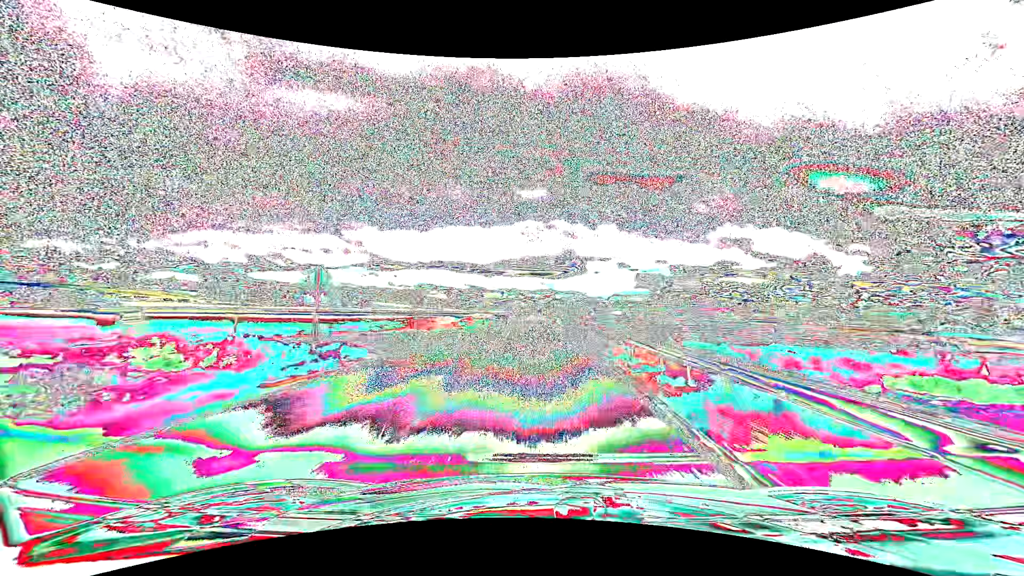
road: tertiary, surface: asphalt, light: Day
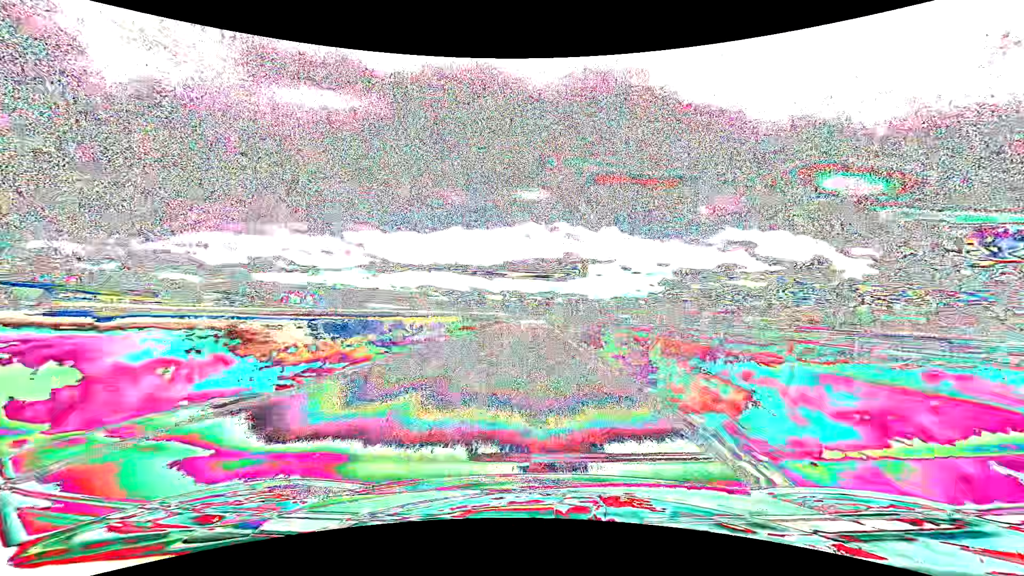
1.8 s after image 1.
(-0.3, +52.3) m; 0°
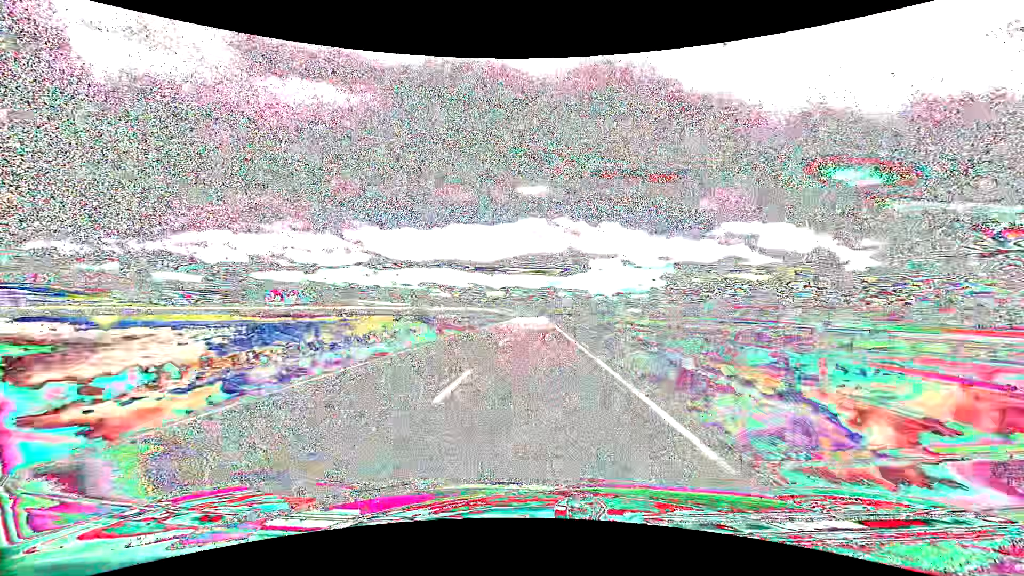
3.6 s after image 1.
(0.0, +51.7) m; 0°
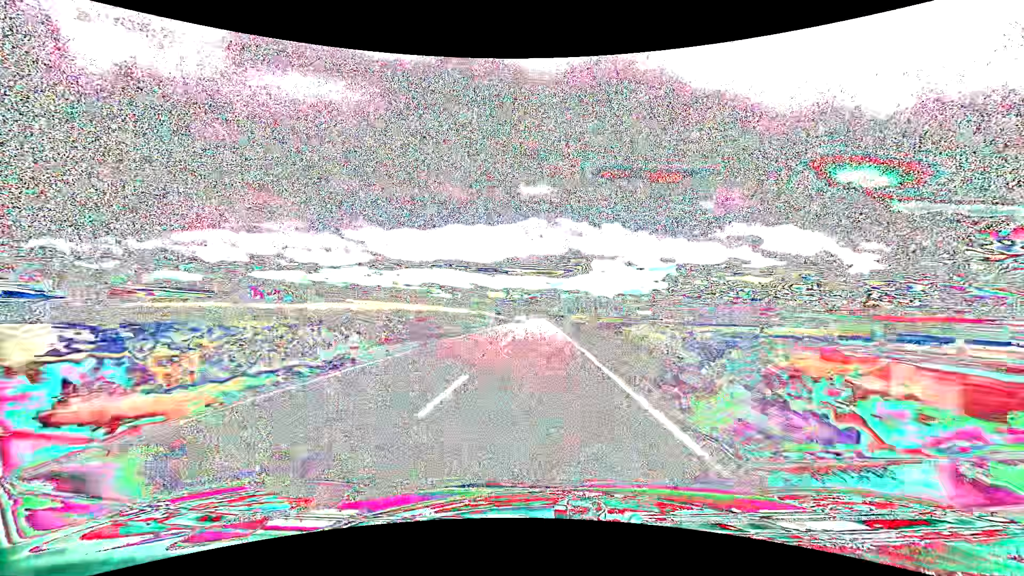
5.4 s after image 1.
(-0.1, +50.3) m; 0°
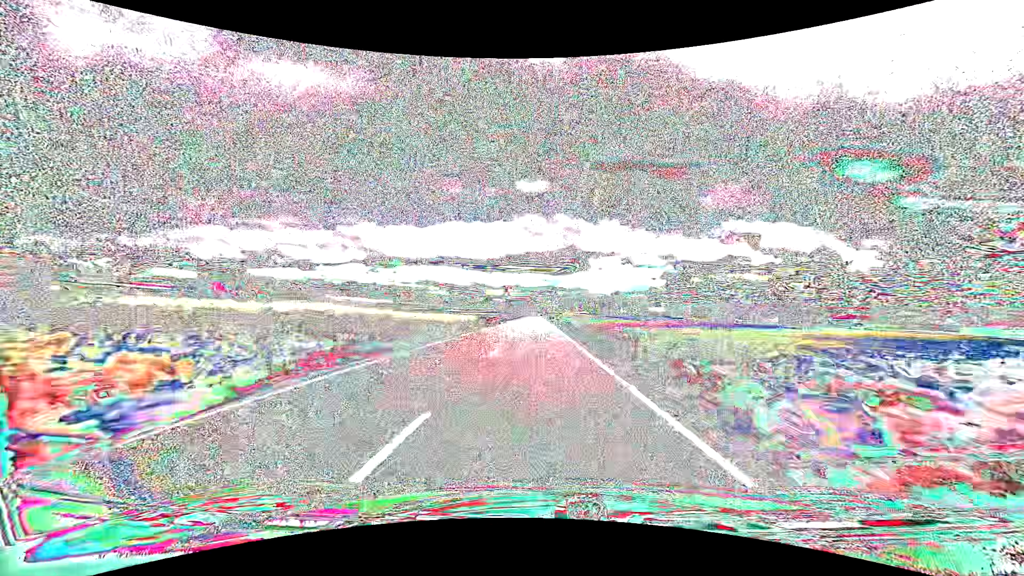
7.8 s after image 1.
(+0.1, +66.2) m; 0°
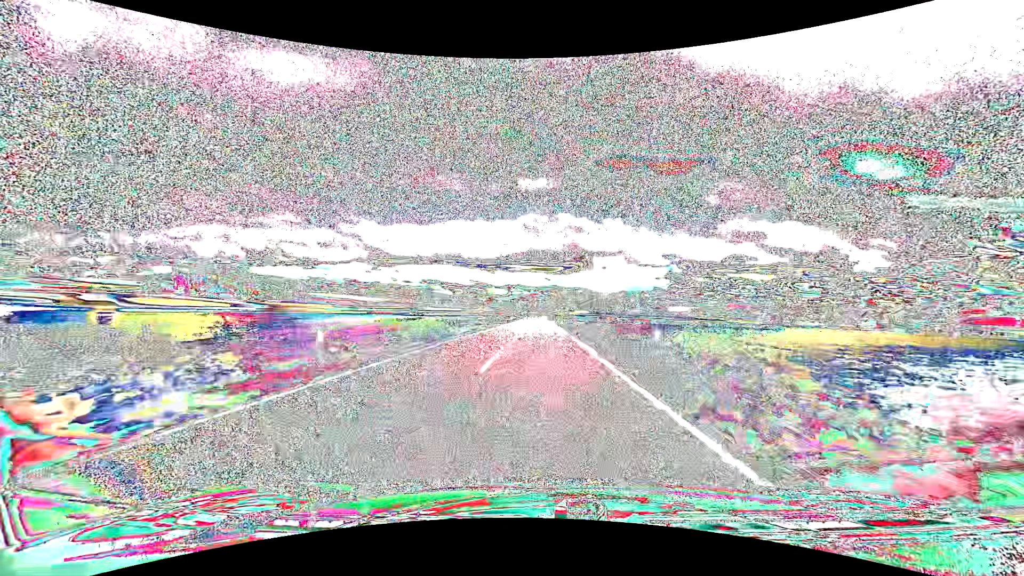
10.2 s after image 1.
(-0.1, +65.6) m; 0°
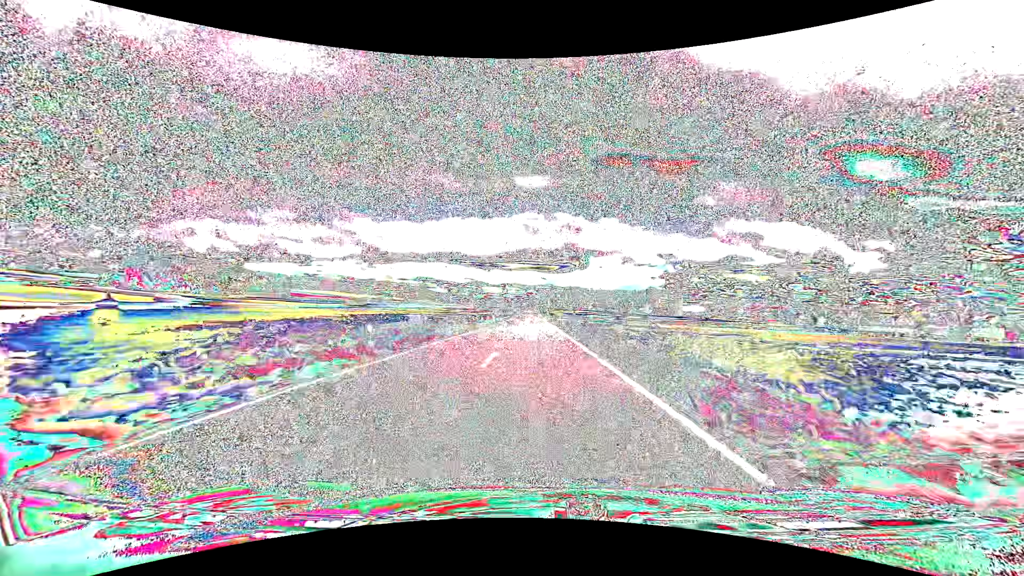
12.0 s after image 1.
(+0.2, +49.3) m; +1°
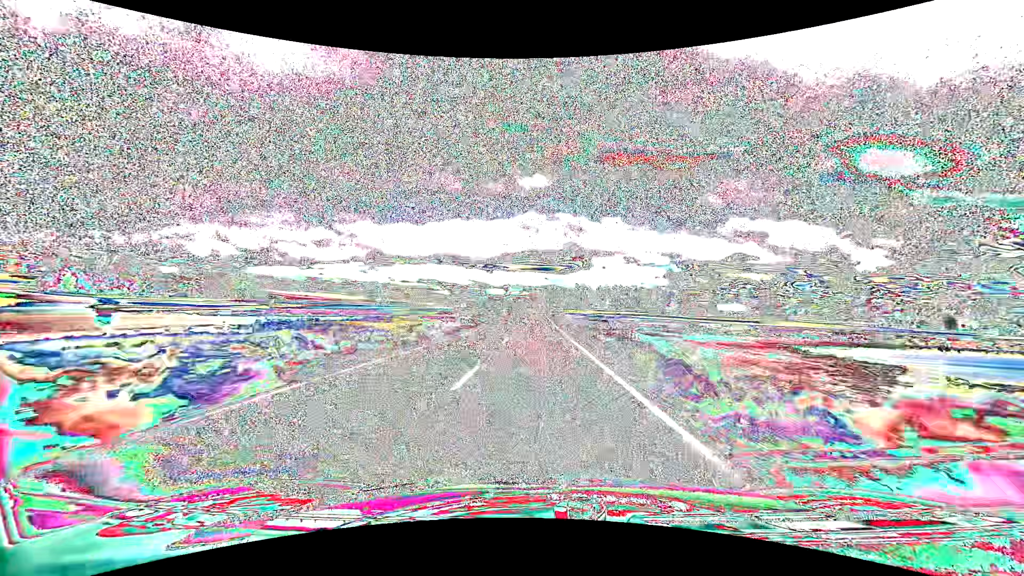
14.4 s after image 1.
(-0.2, +66.1) m; 0°
(0, +10) (0, +20) (0, +30) (0, +40) (0, +50) (0, +60) (0, +70) (0, +80) (0, +90) (0, +100) m
